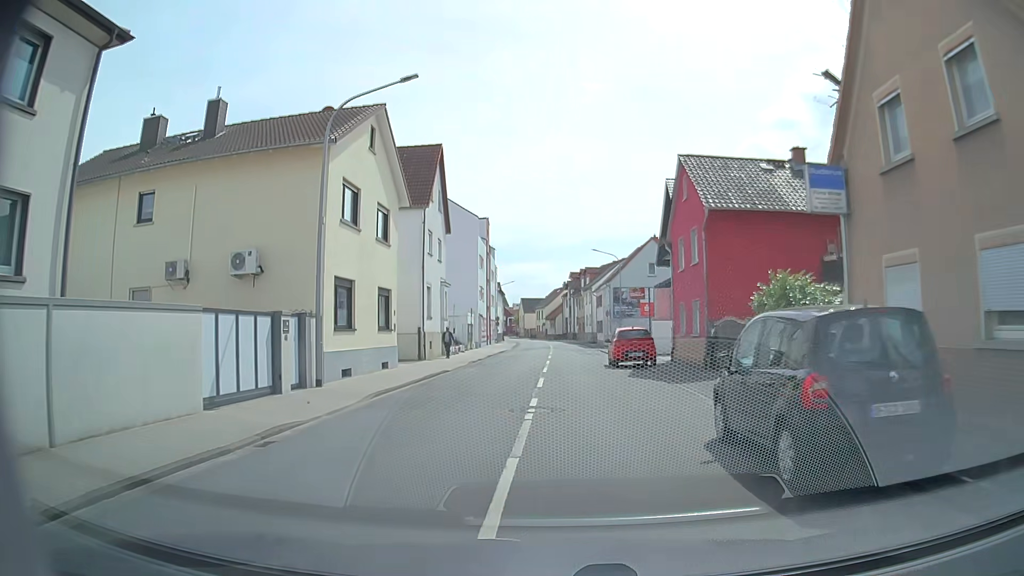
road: tertiary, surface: asphalt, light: Day
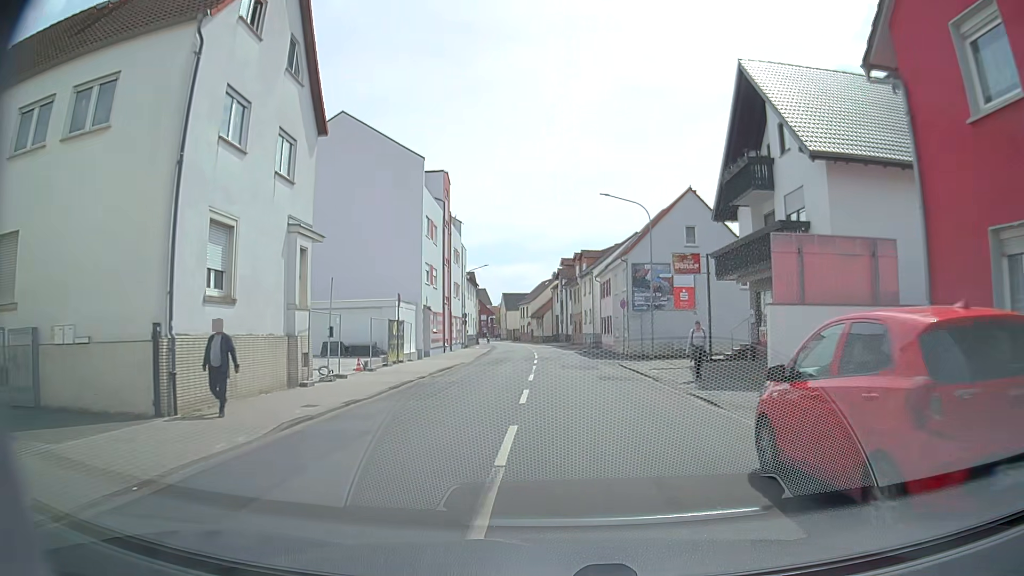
(-0.1, +21.6) m; 0°
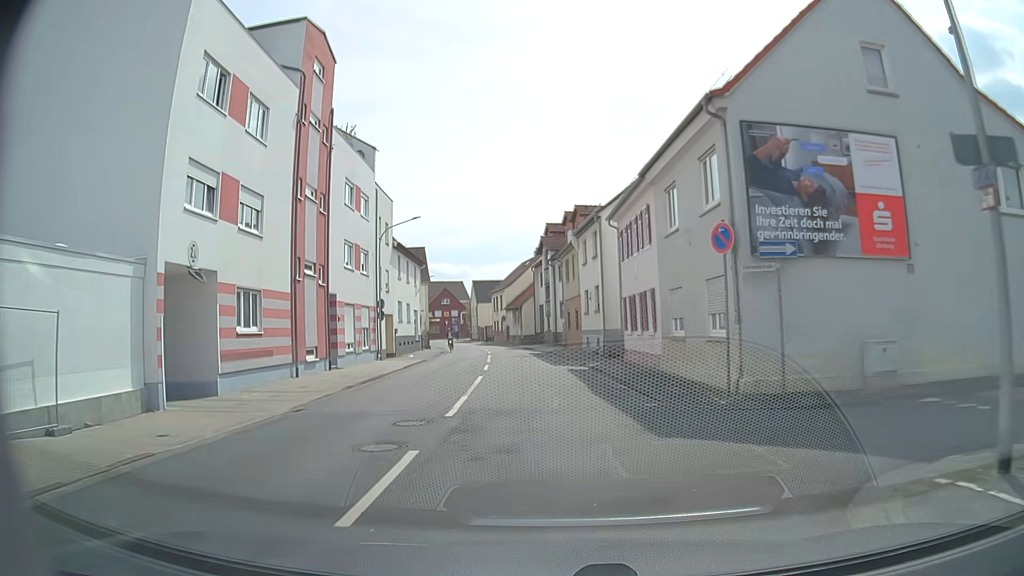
(+0.6, +26.0) m; +1°
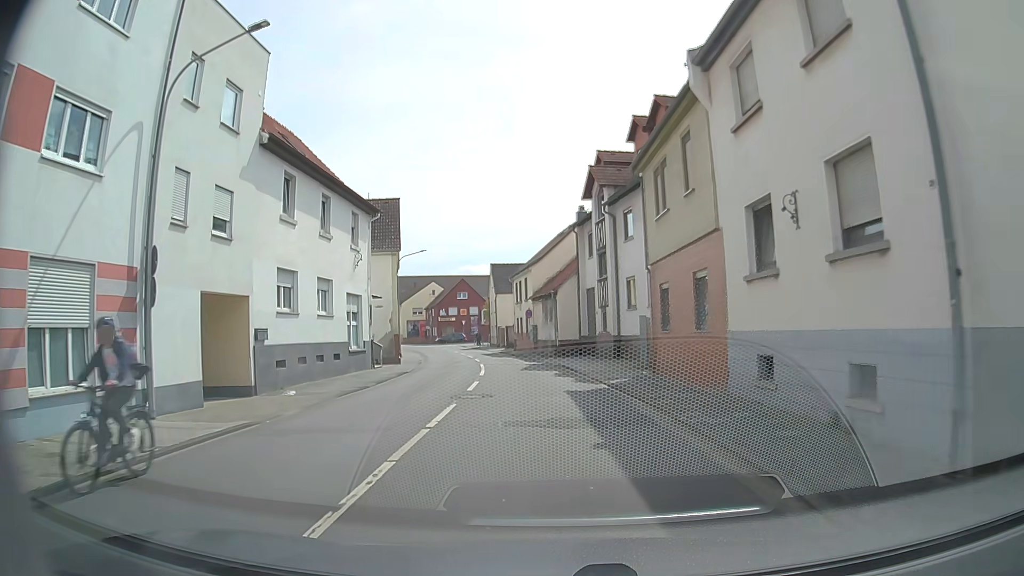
(-0.8, +25.0) m; -3°
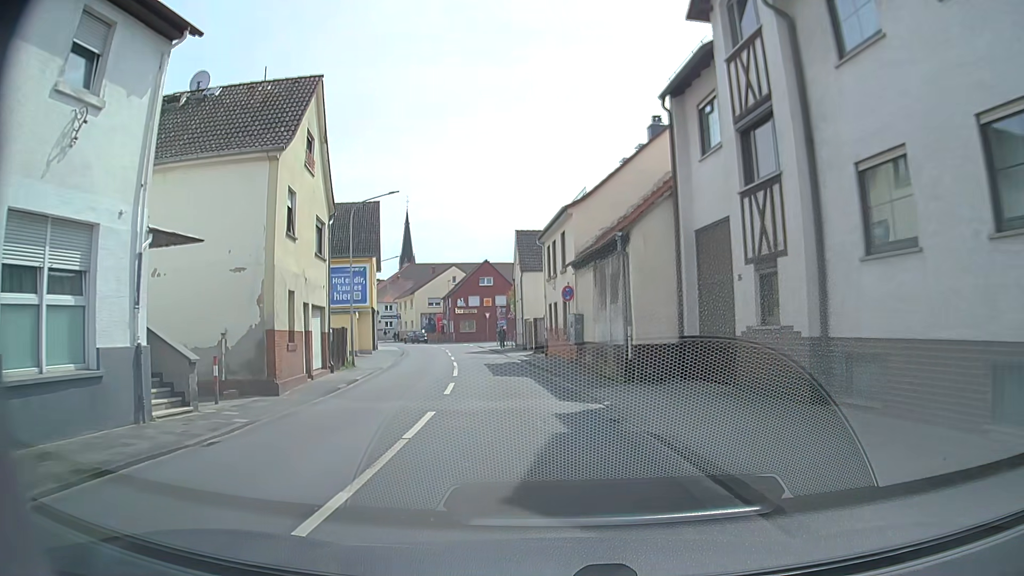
(-0.6, +20.0) m; -4°
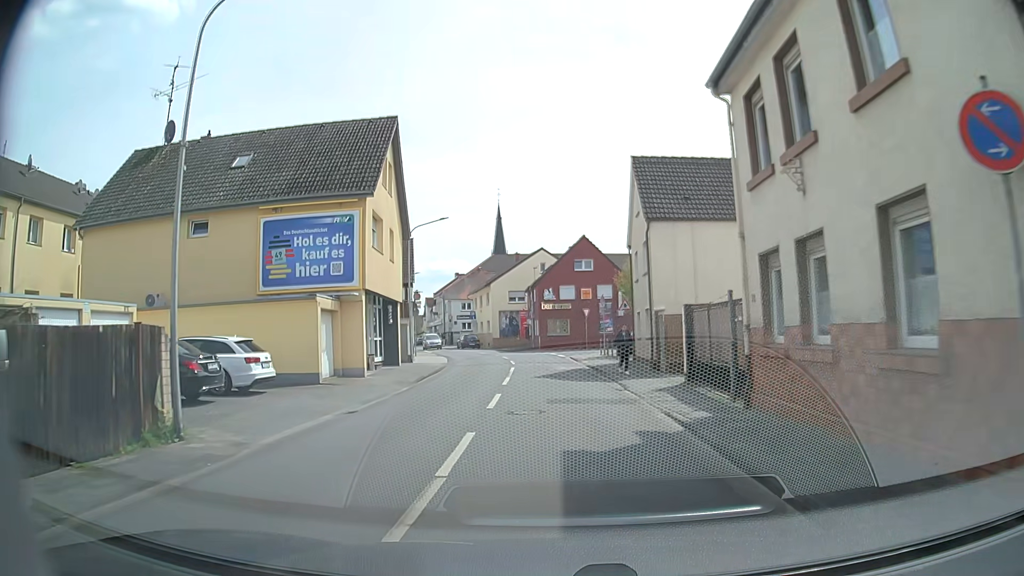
(-1.6, +20.5) m; -7°
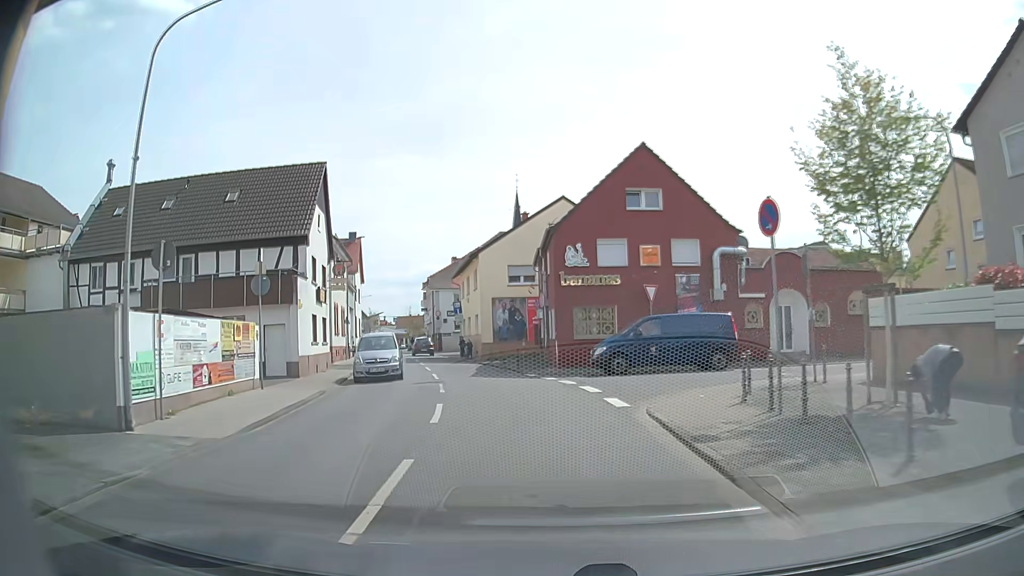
(-0.7, +26.4) m; -2°
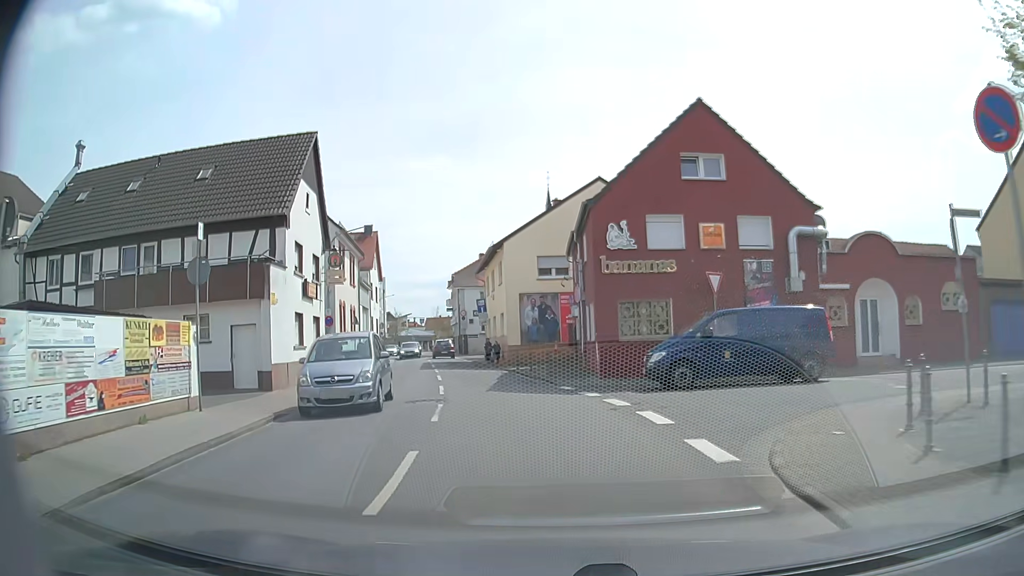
(0.0, +5.3) m; -2°
